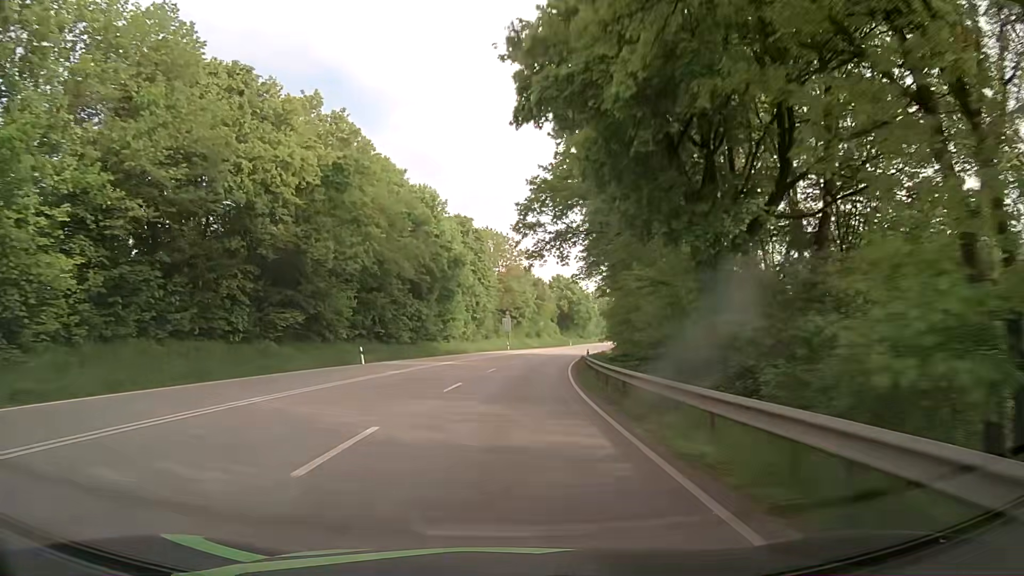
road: primary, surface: asphalt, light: Day
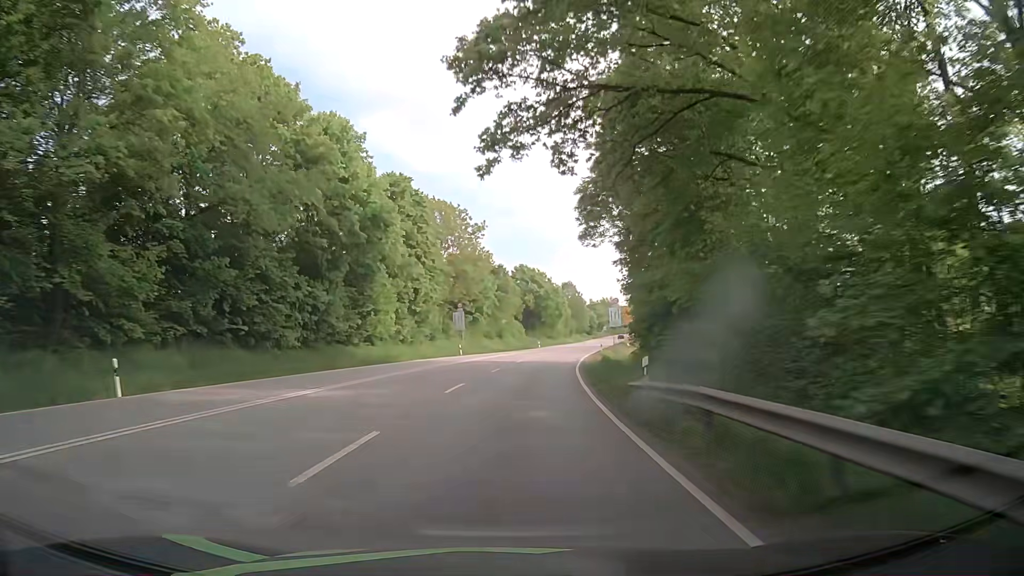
(+0.7, +24.3) m; +3°
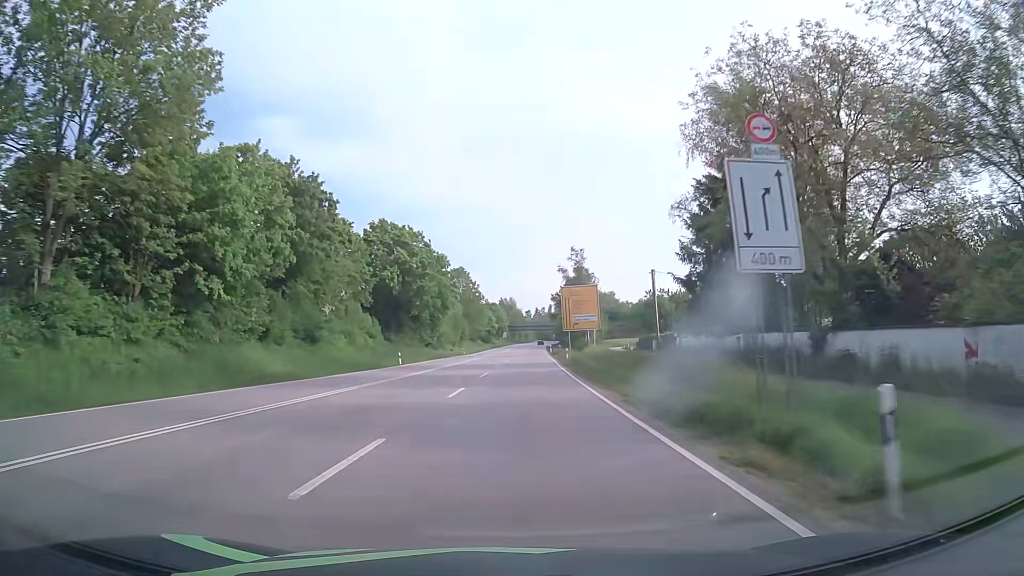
(+4.9, +59.7) m; +9°
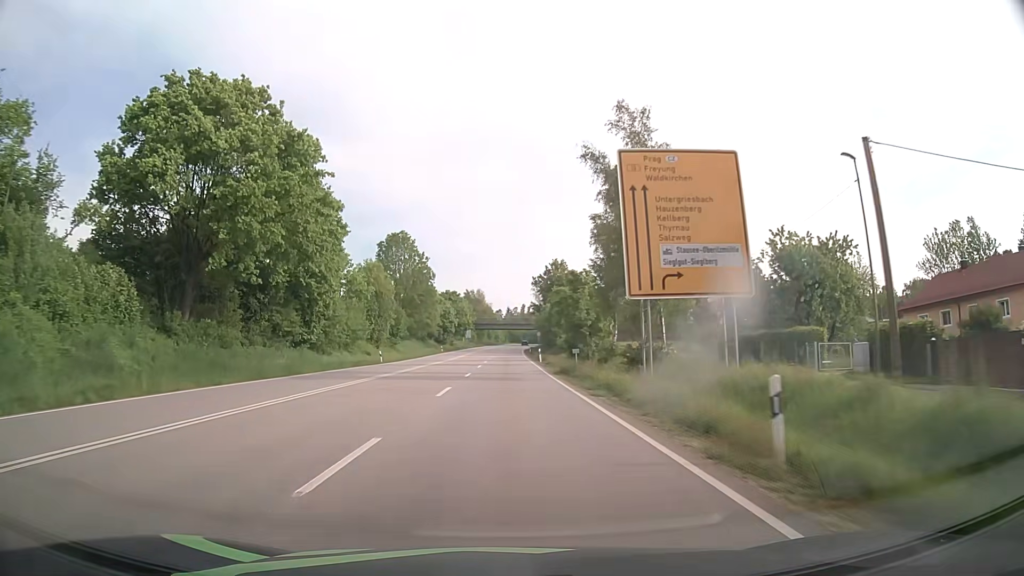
(+1.5, +47.9) m; +3°
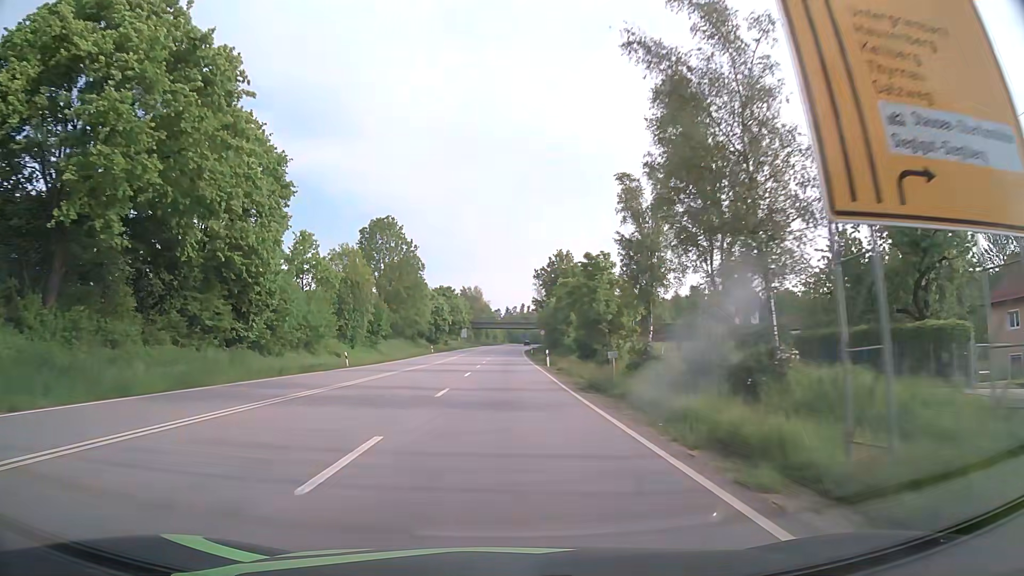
(0.0, +12.0) m; 0°
(0, +10) (0, +20) (0, +30) (0, +40) (0, +50) (0, +60) (0, +70) (0, +80) (0, +90) (0, +100) m
